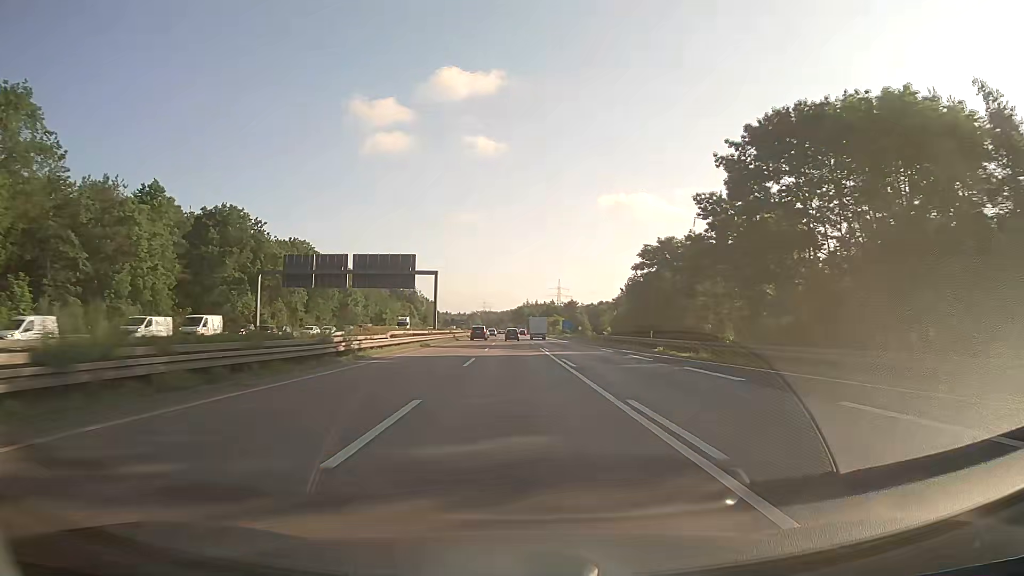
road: motorway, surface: asphalt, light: Day
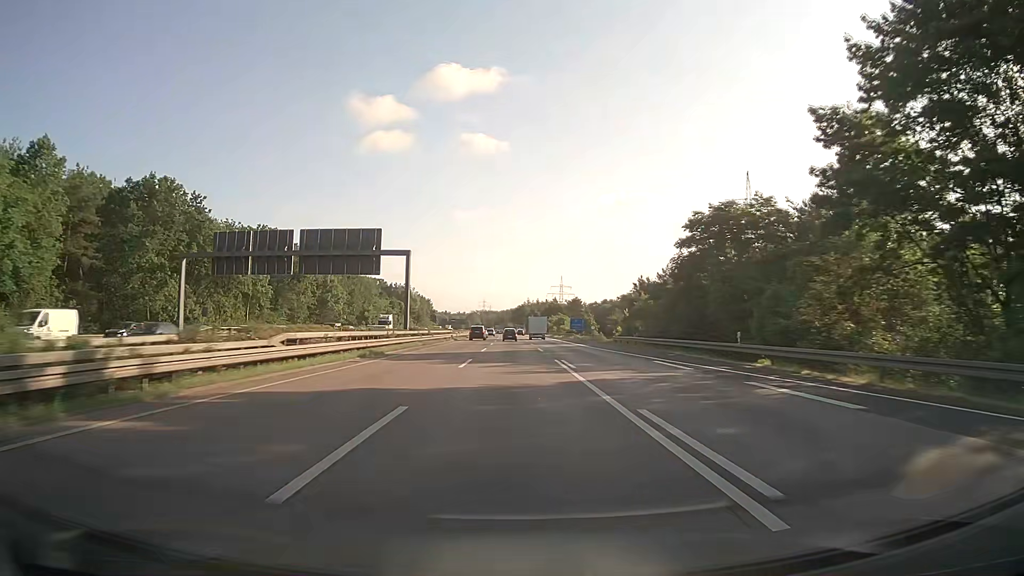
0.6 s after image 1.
(0.0, +19.0) m; 0°
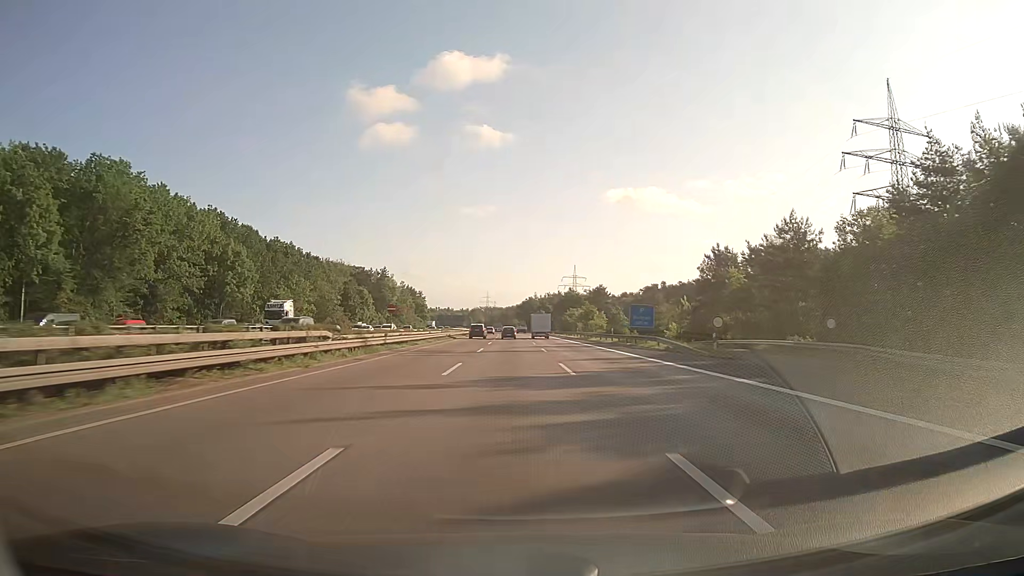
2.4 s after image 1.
(-0.3, +57.1) m; 0°
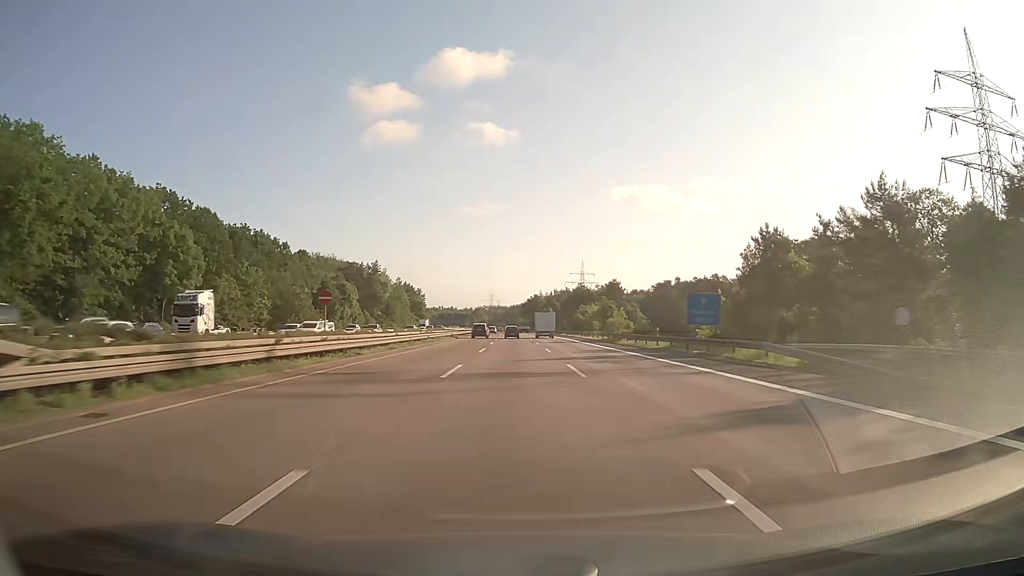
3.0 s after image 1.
(-0.1, +19.1) m; 0°
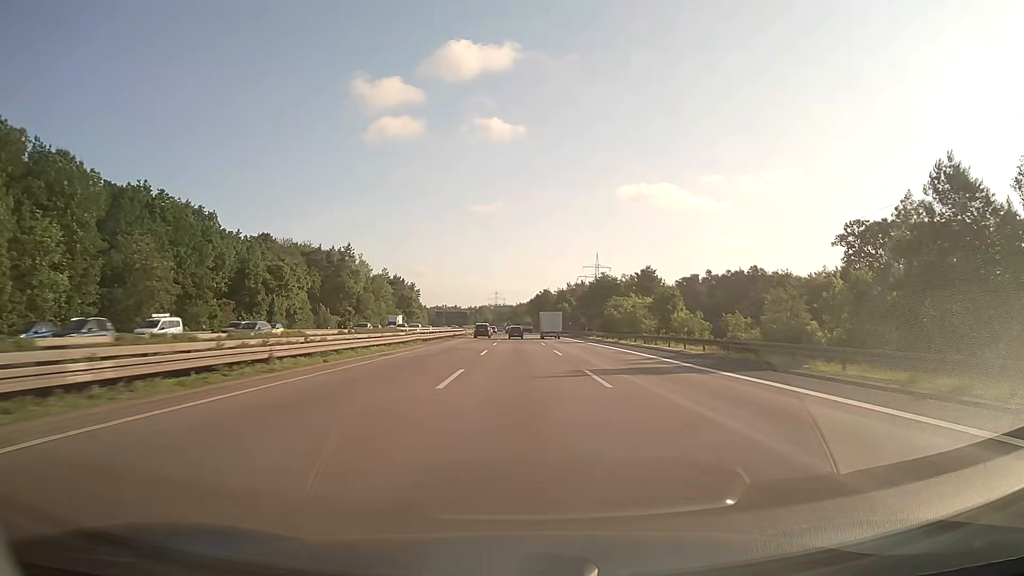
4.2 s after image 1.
(-0.3, +38.1) m; -1°
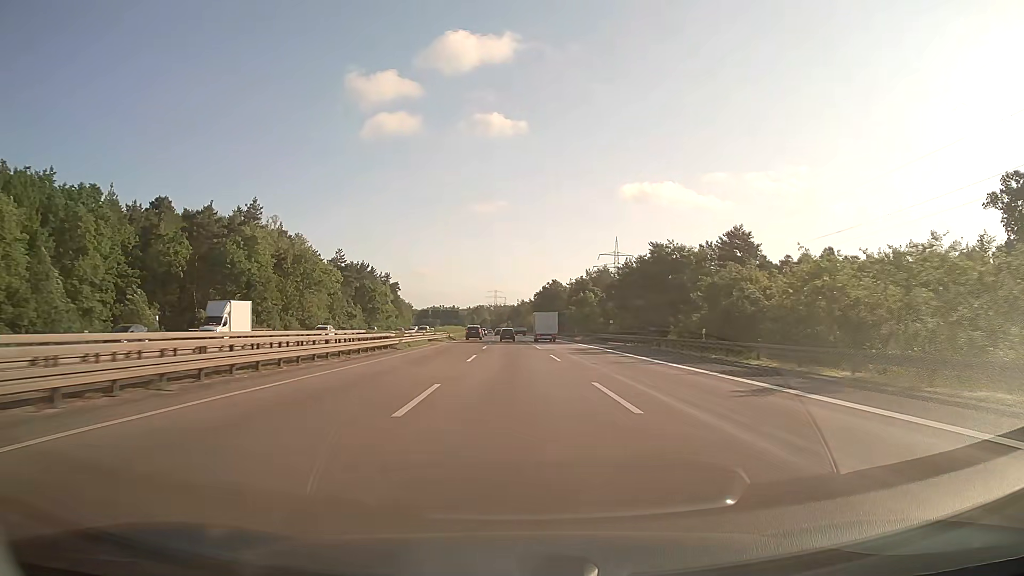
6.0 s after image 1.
(+0.1, +57.2) m; 0°
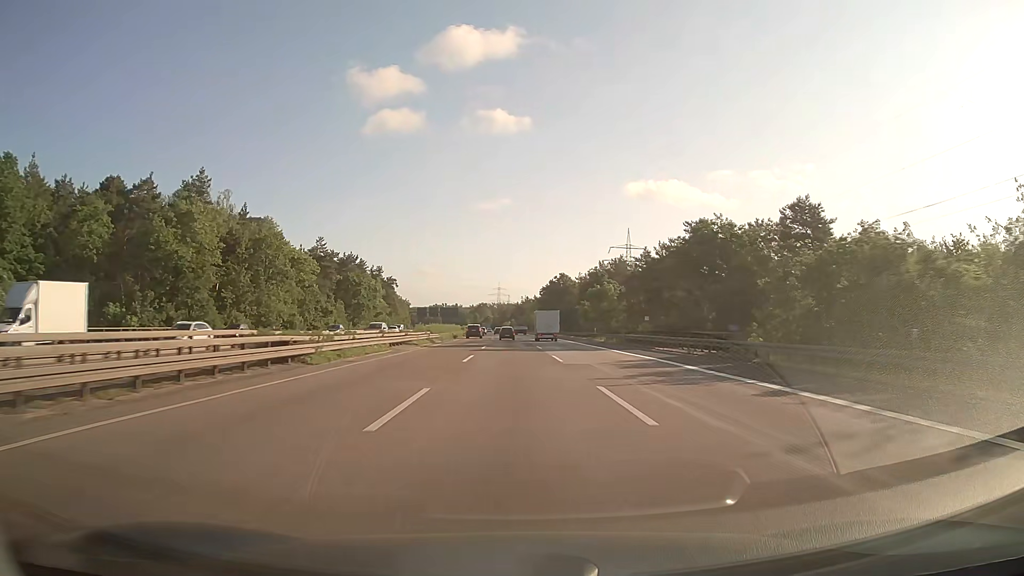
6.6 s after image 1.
(-0.1, +19.1) m; 0°
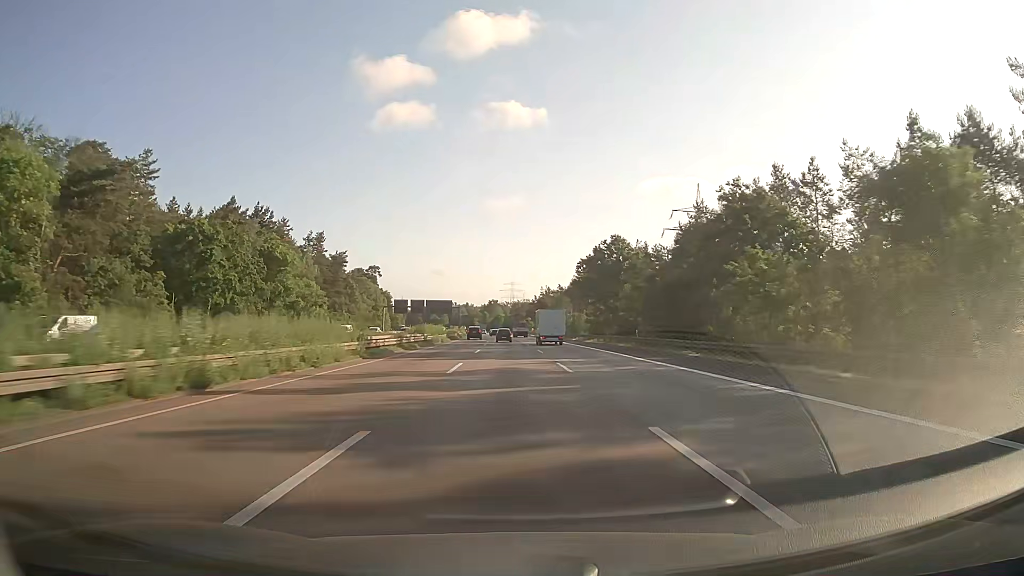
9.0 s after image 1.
(-0.8, +76.3) m; -1°
(0, +10) (0, +20) (0, +30) (0, +40) (0, +50) (-1, +60) (-1, +70) (-1, +80) (-1, +90) (-2, +100) m
